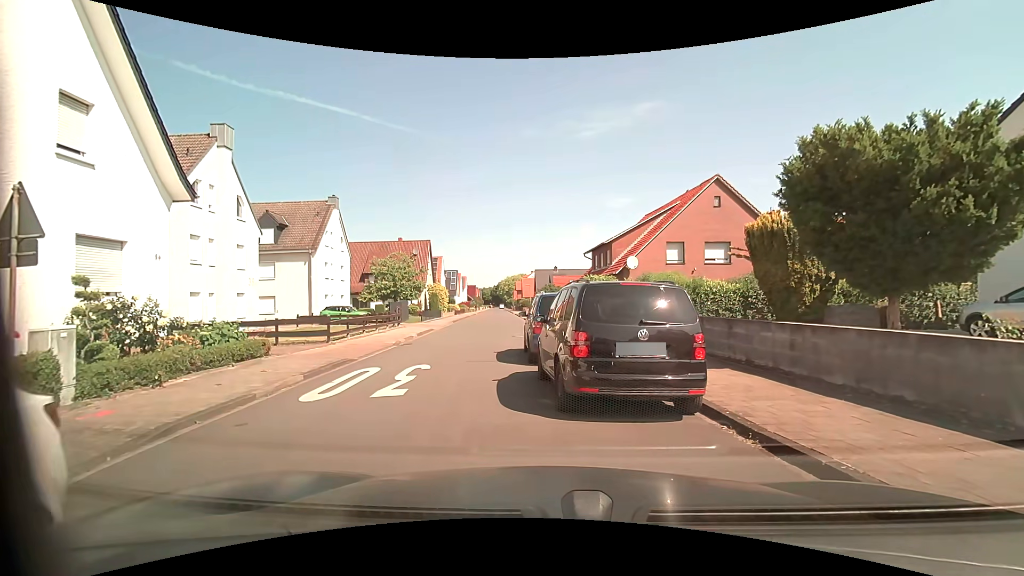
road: residential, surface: asphalt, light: Day
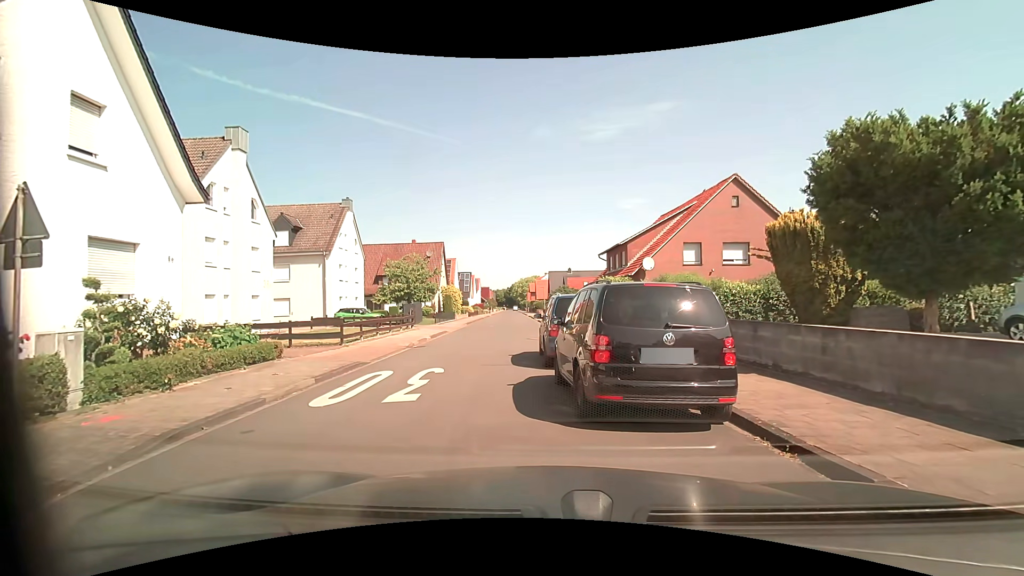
(0.0, +0.3) m; 0°
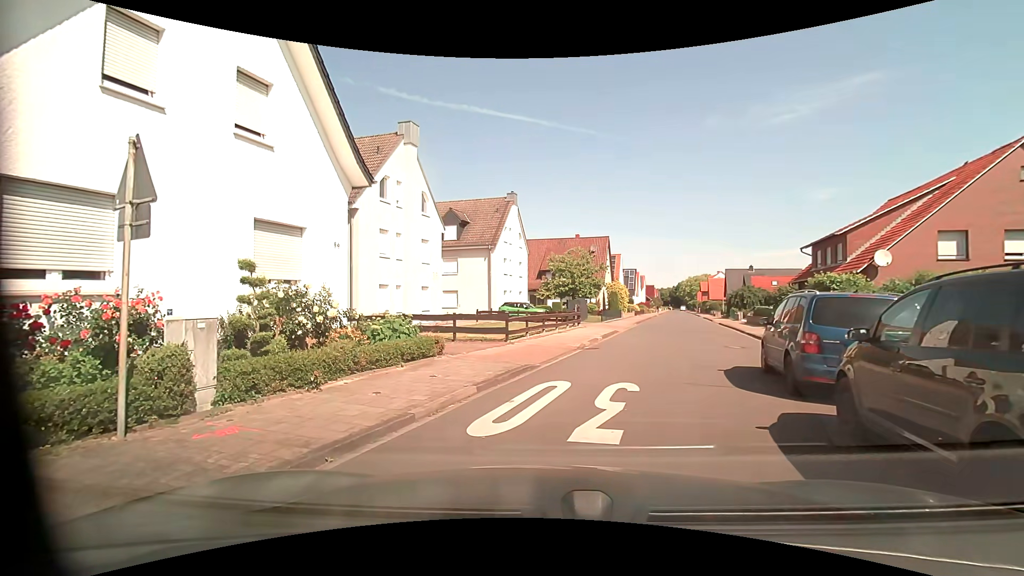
(-0.2, +2.7) m; -16°
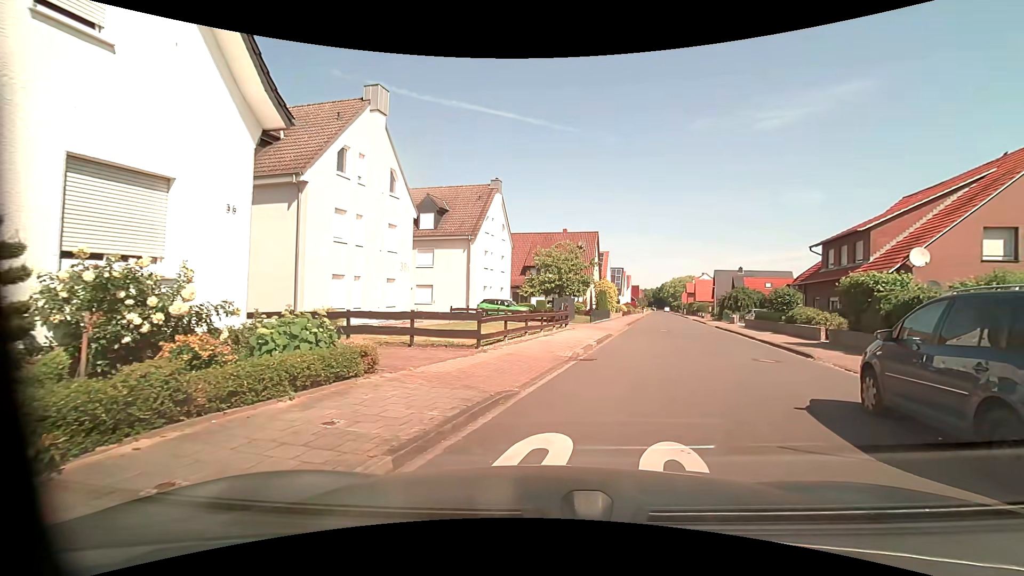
(-0.1, +4.0) m; 0°
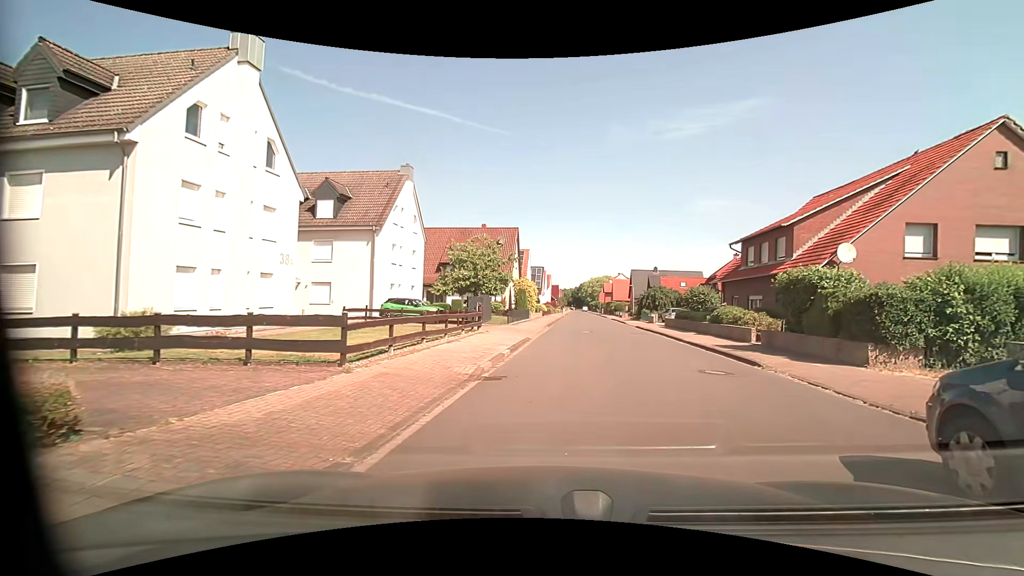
(+0.4, +3.6) m; +10°
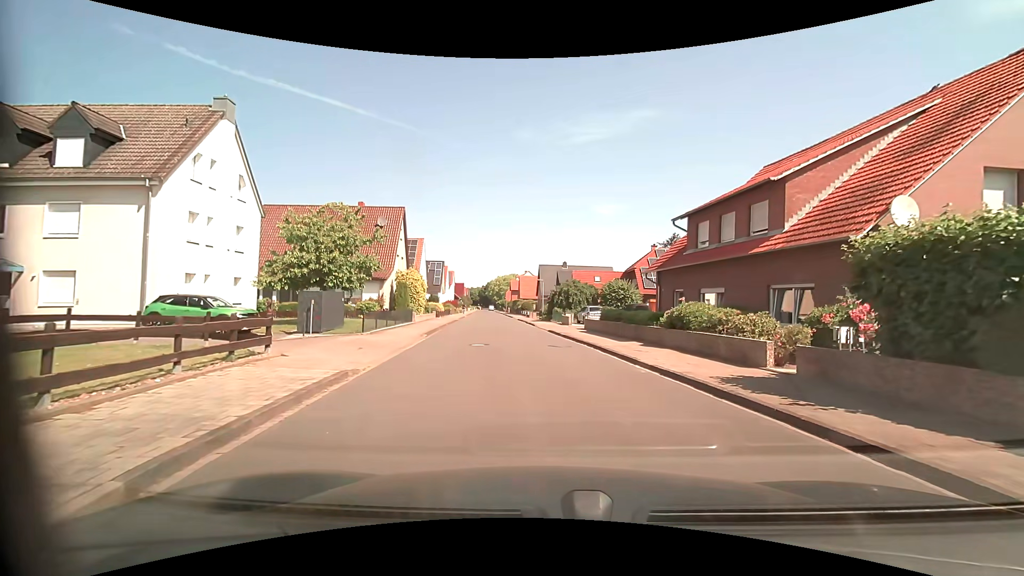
(+1.0, +10.5) m; +10°
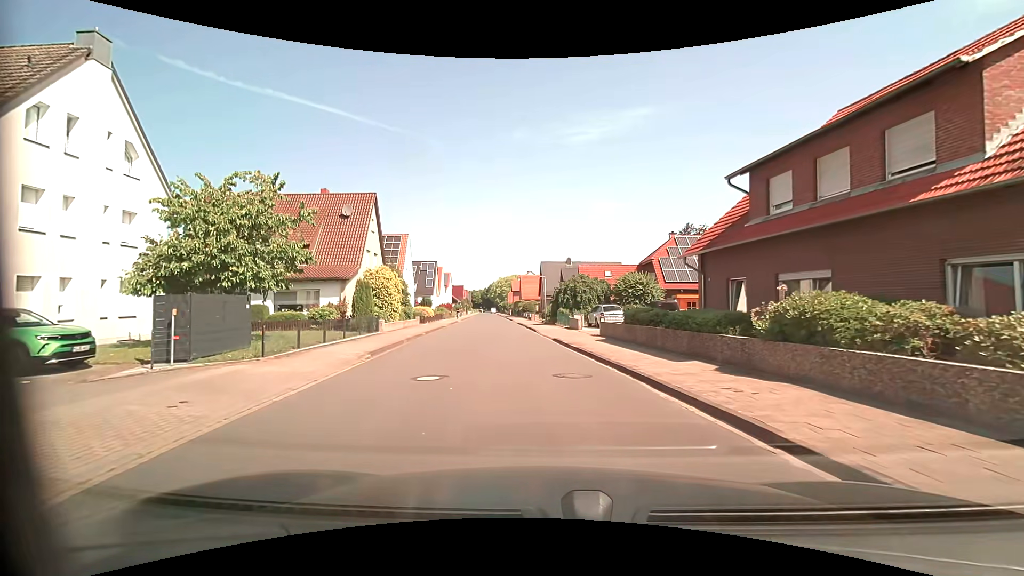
(+0.2, +7.8) m; +1°
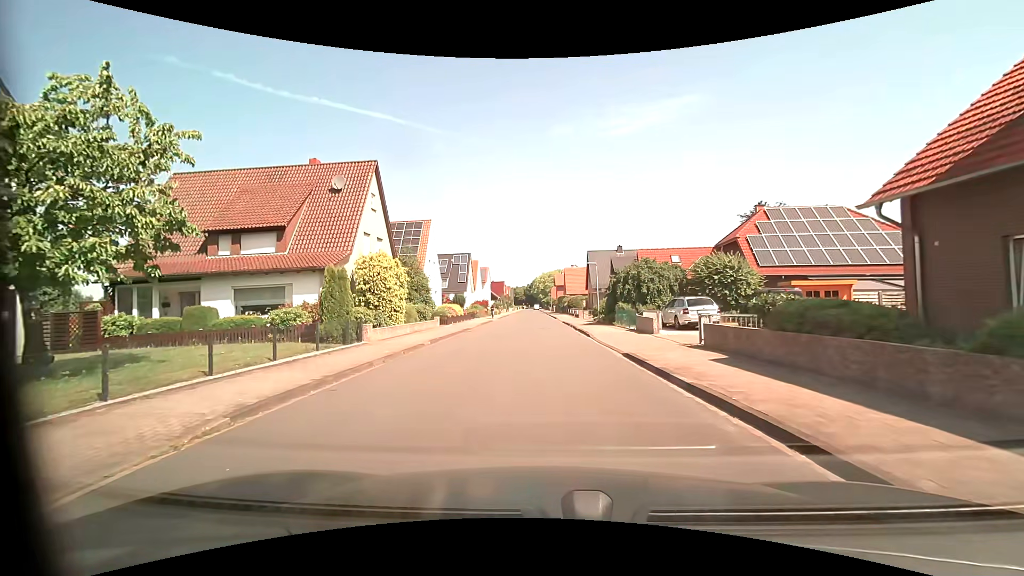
(-0.5, +9.0) m; -6°
(0, +10) (0, +20) (0, +30) (0, +40) (-1, +50) (-1, +60) (-2, +70) (-2, +80) (-2, +90) (-2, +100) m
